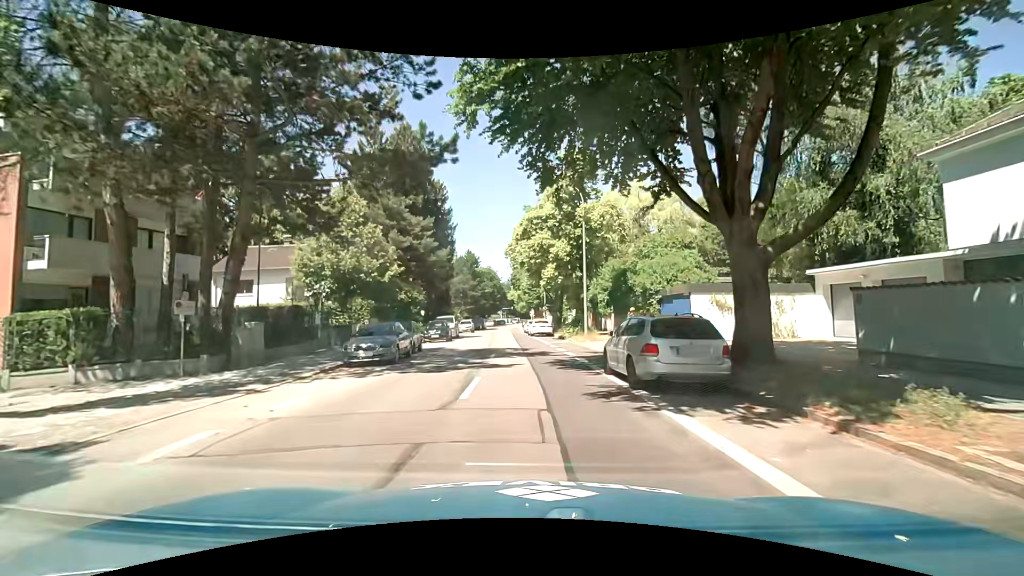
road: secondary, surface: asphalt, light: Day
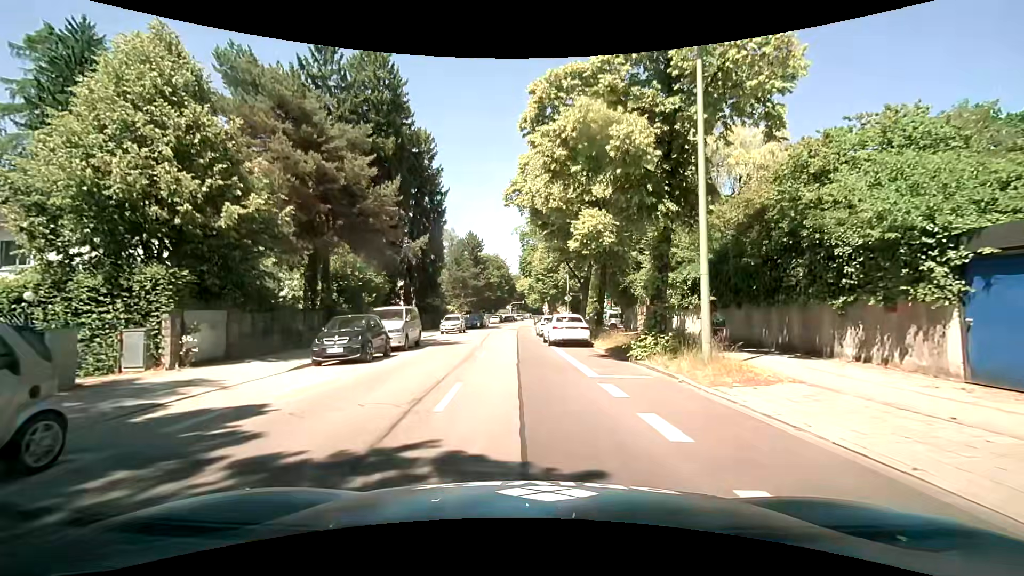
(+0.1, +19.5) m; -1°
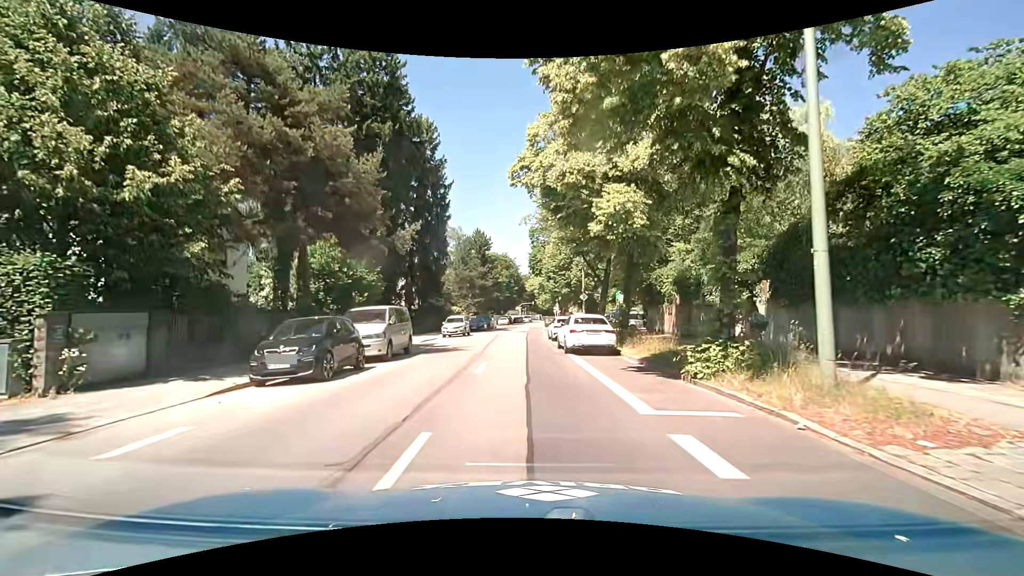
(0.0, +4.1) m; -1°
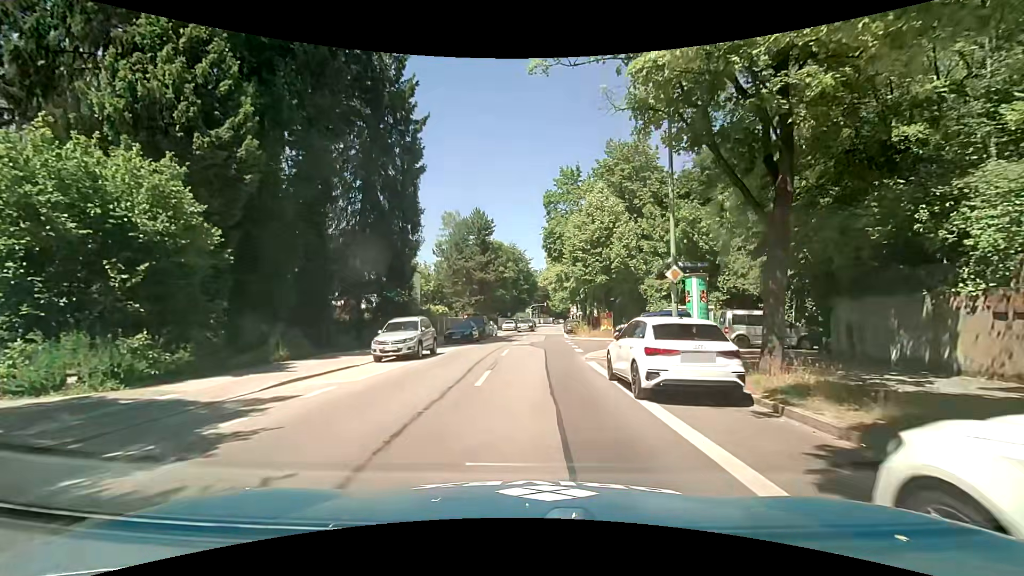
(-0.1, +19.8) m; 0°
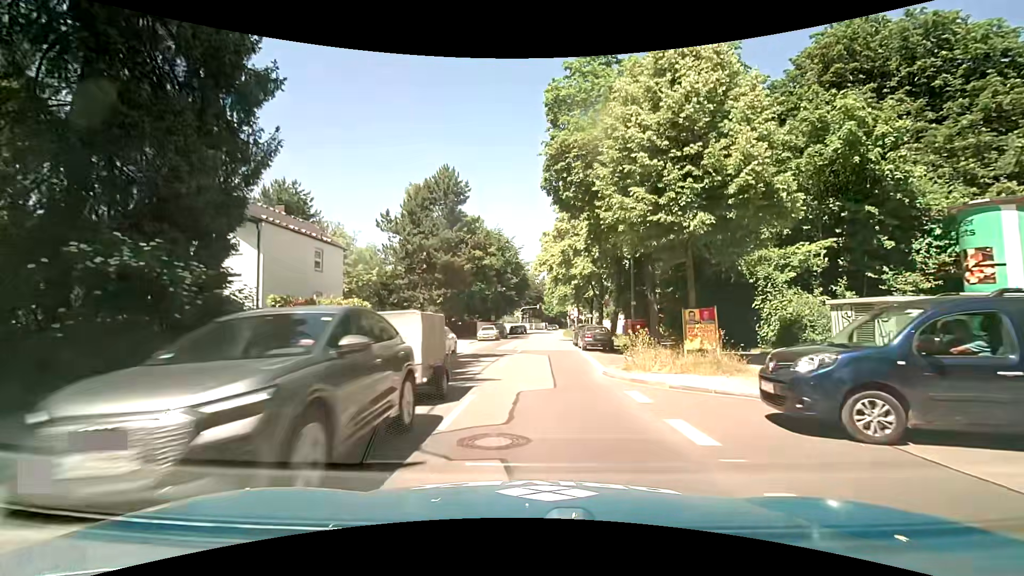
(0.0, +21.8) m; -1°
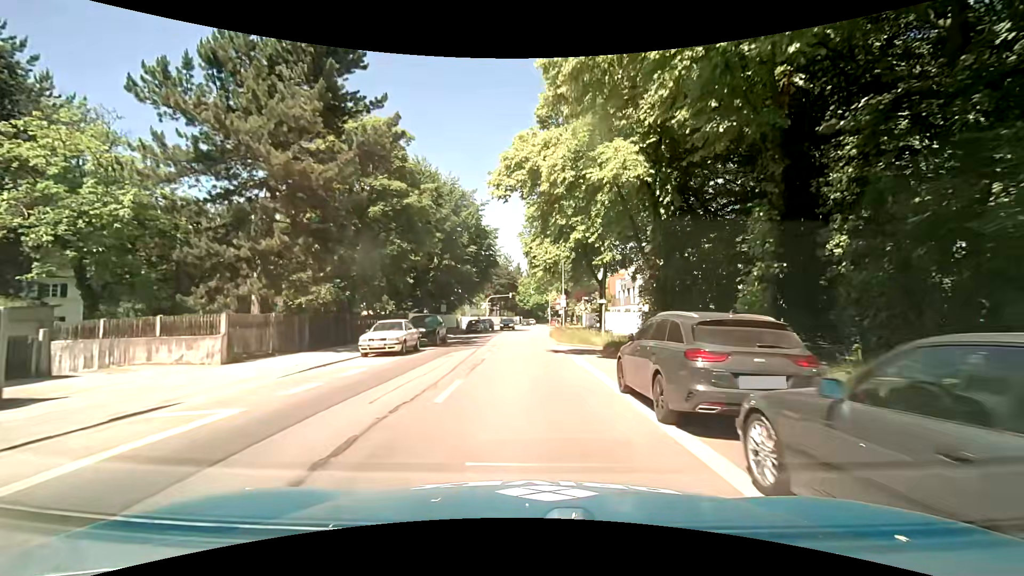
(+1.3, +25.9) m; +4°
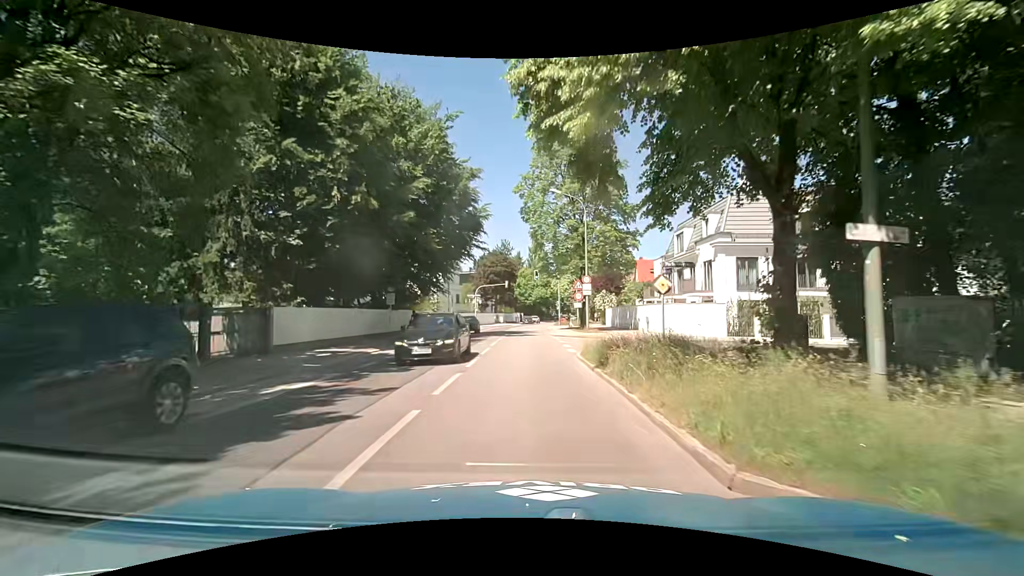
(+0.2, +22.1) m; 0°
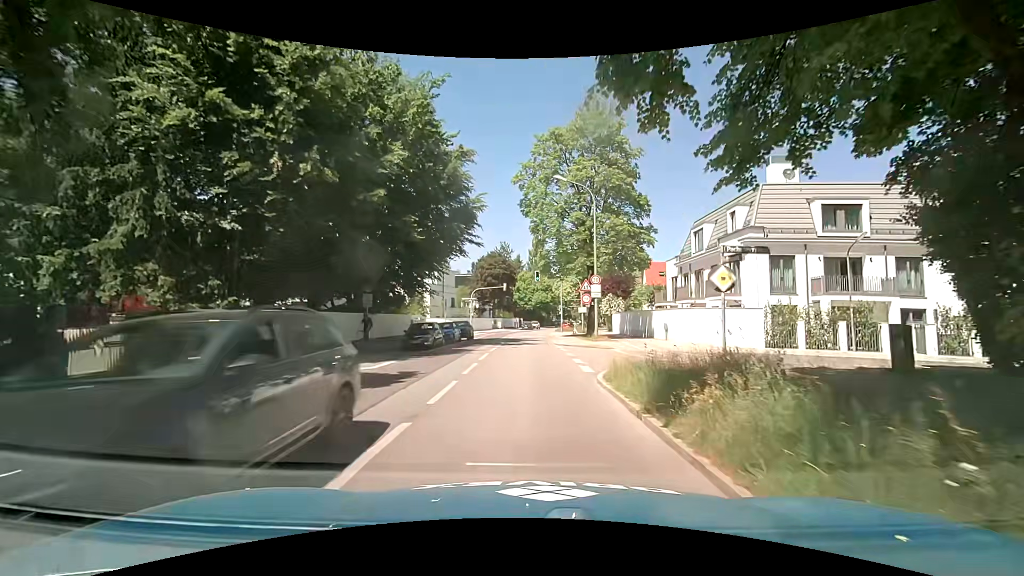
(0.0, +4.8) m; +1°
(0, +10) (0, +20) (0, +30) (0, +40) (0, +50) (+1, +60) (+2, +70) (+4, +80) (+6, +90) (+7, +99) m
